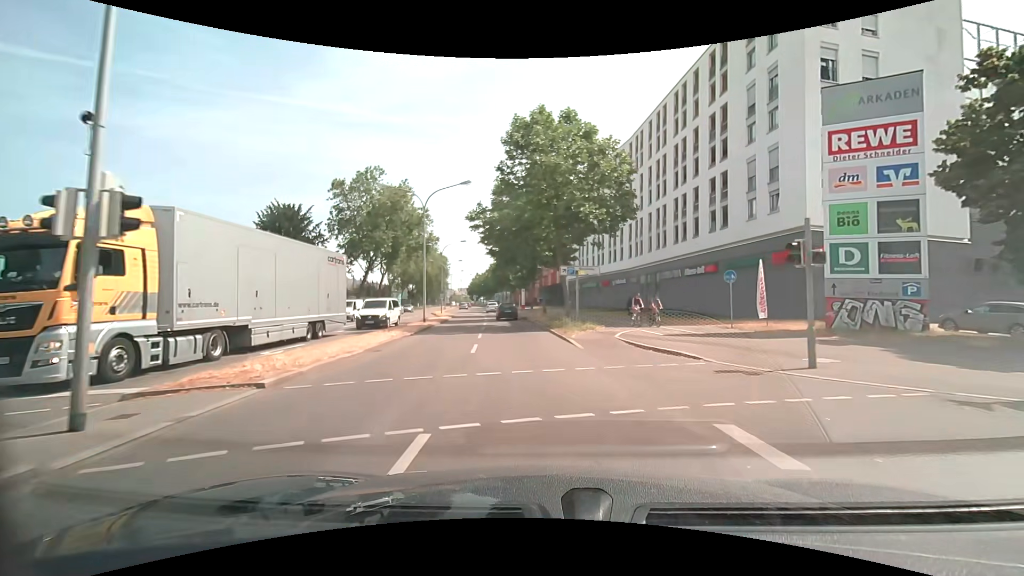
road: secondary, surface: asphalt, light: Day
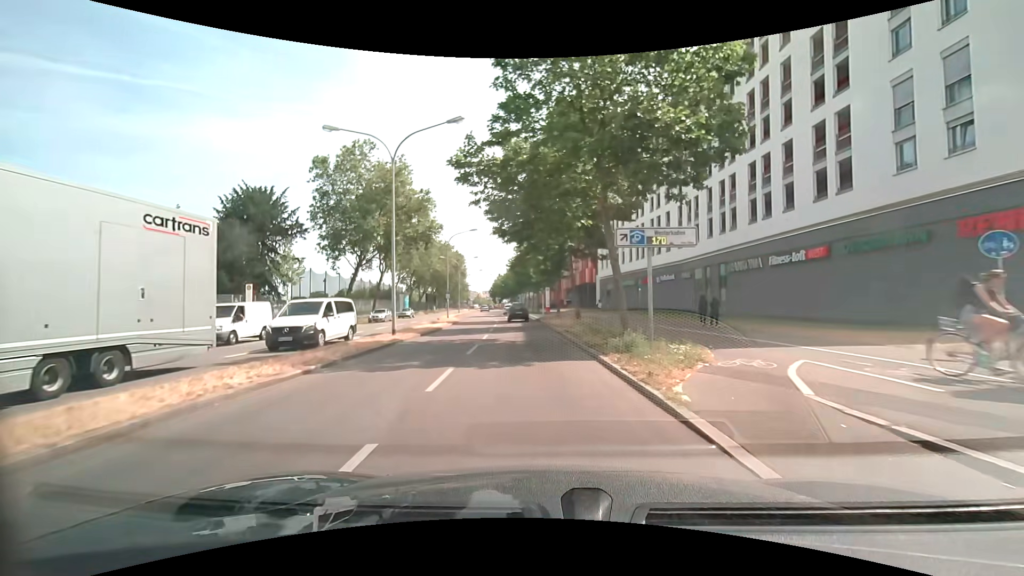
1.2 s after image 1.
(-0.3, +12.4) m; -3°
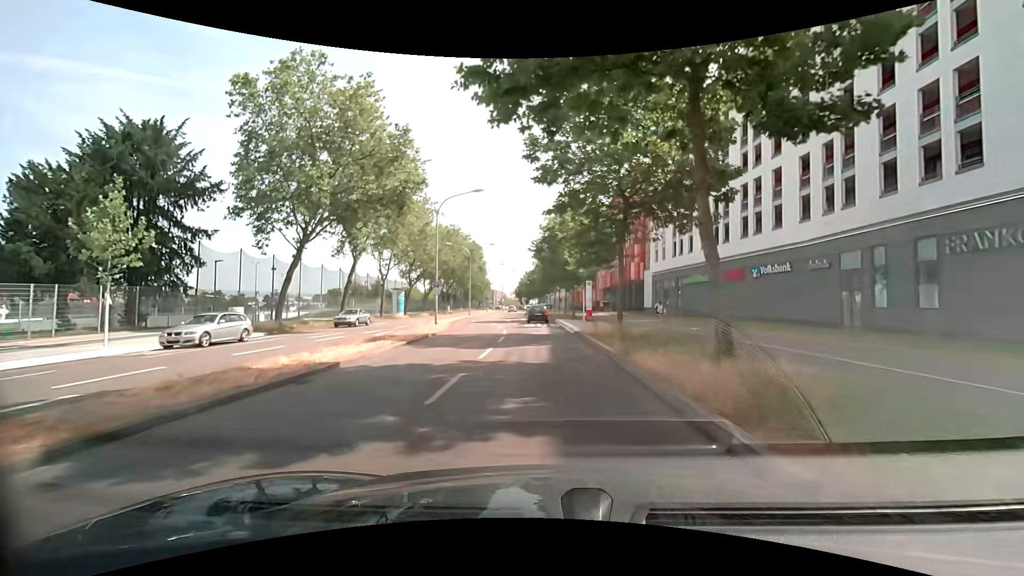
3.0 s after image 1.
(-0.8, +19.2) m; -4°
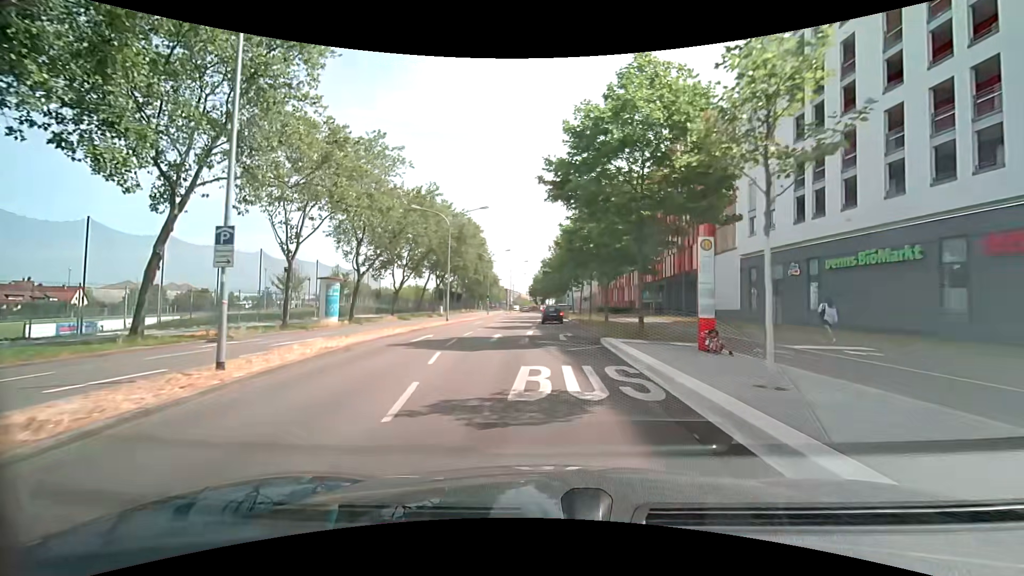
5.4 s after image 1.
(-0.3, +25.1) m; -1°
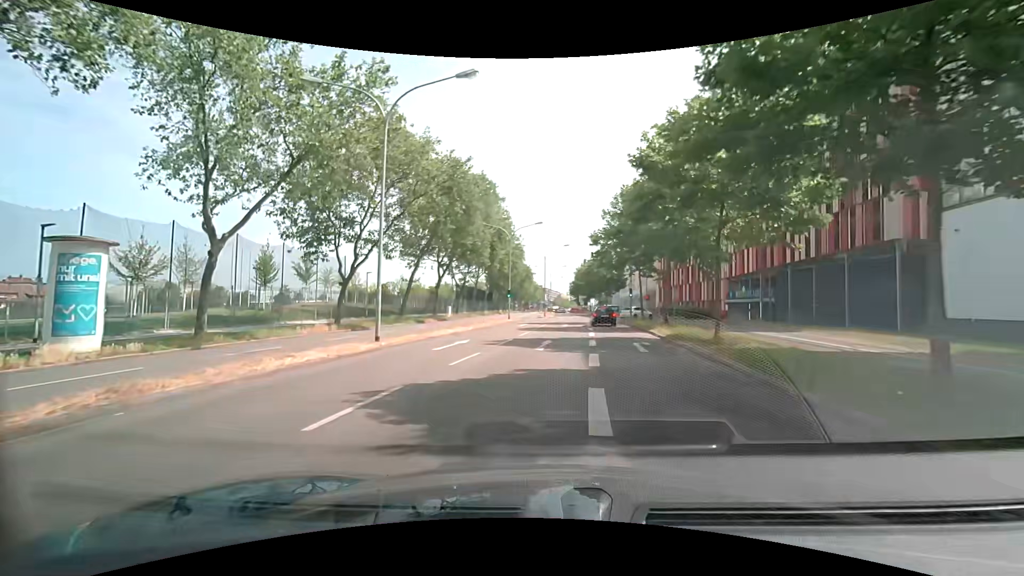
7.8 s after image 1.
(-0.6, +24.7) m; -4°
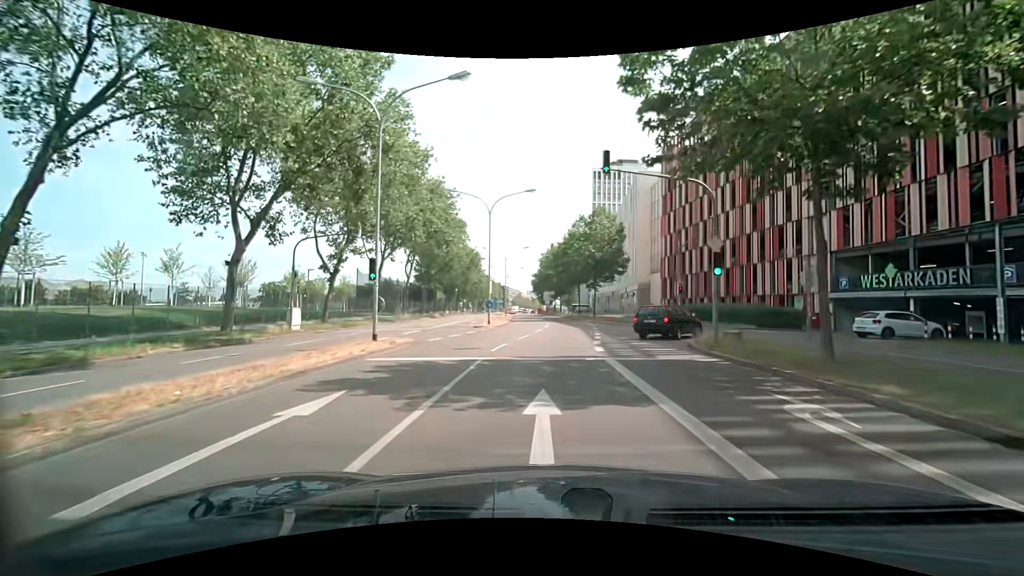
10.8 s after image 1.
(+0.5, +32.2) m; +4°
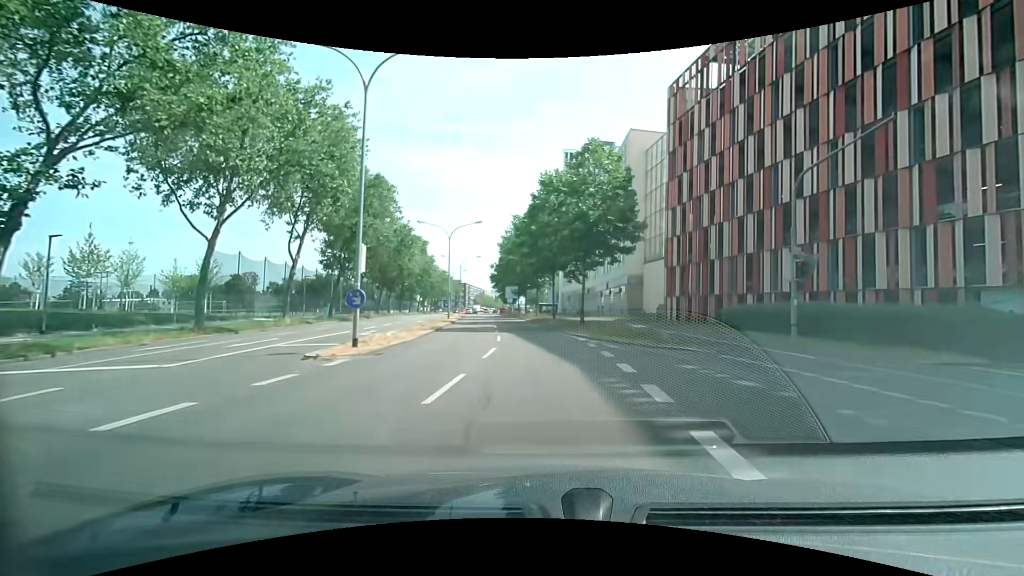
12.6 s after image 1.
(+0.5, +20.4) m; +3°
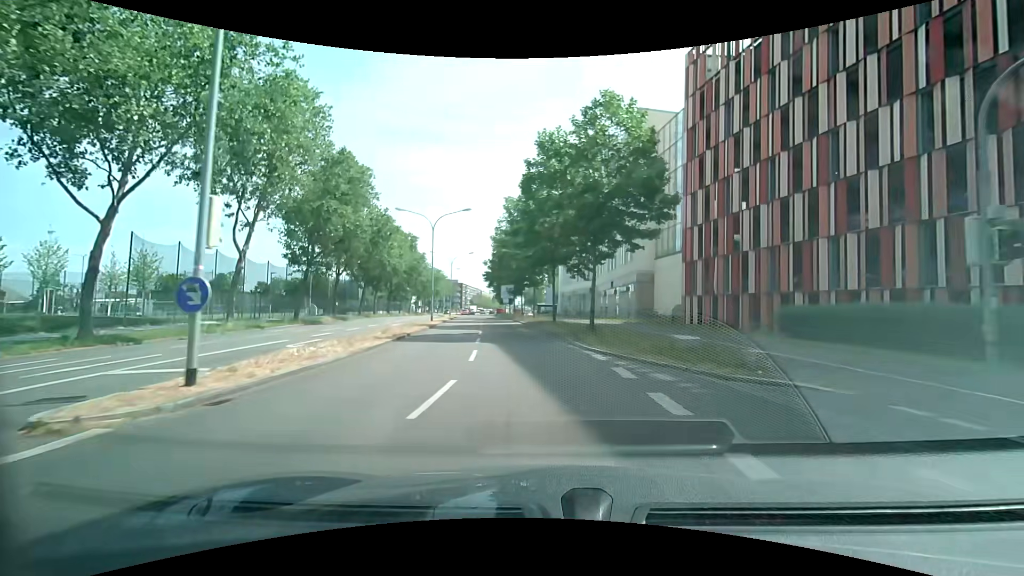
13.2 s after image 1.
(+0.1, +6.9) m; 0°
(0, +10) (-1, +20) (-2, +30) (-3, +40) (-4, +50) (-6, +60) (-7, +70) (-8, +80) (-9, +89) (-11, +99) m
